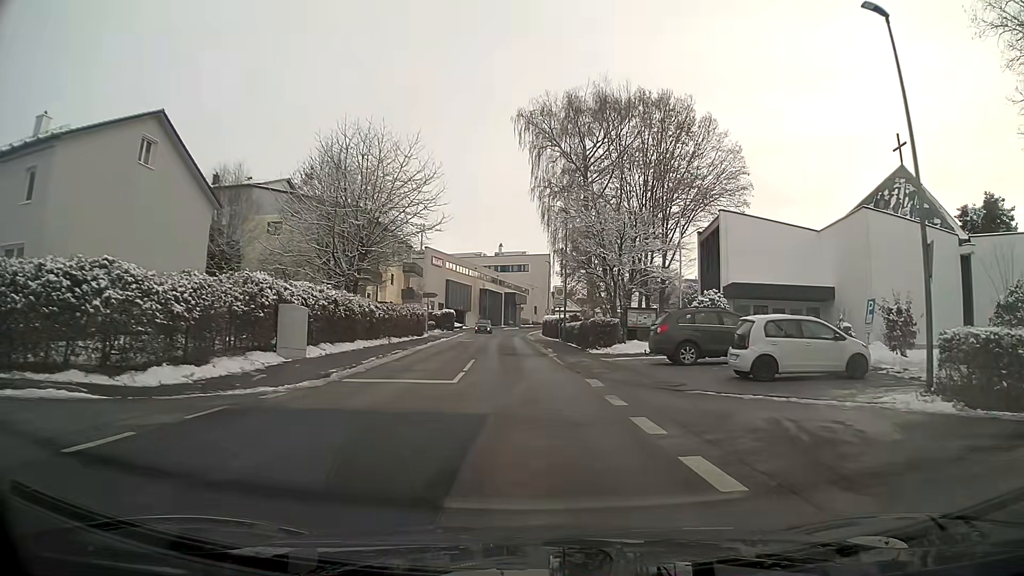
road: unclassified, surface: asphalt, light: Day
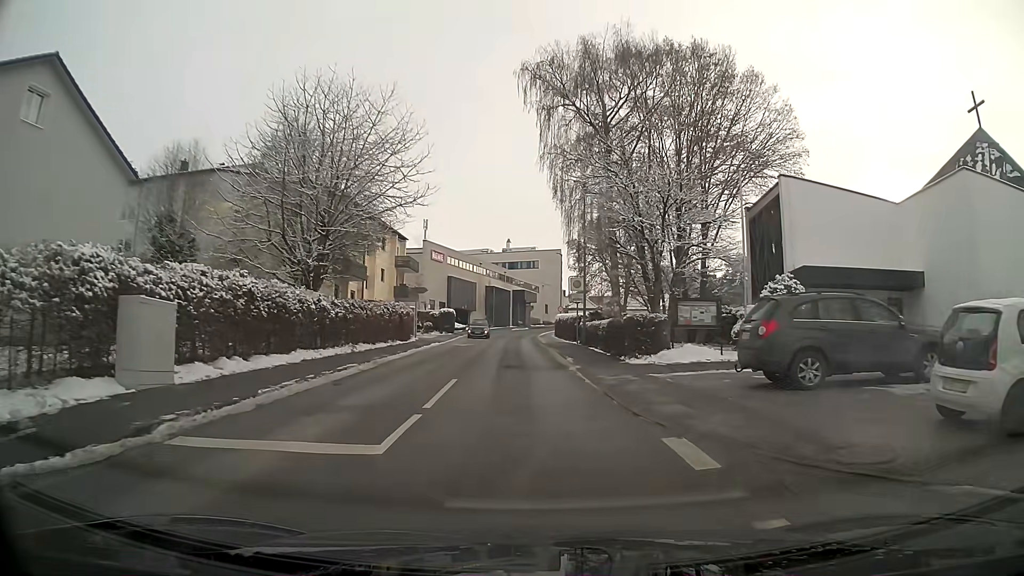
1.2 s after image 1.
(-0.1, +8.6) m; -1°
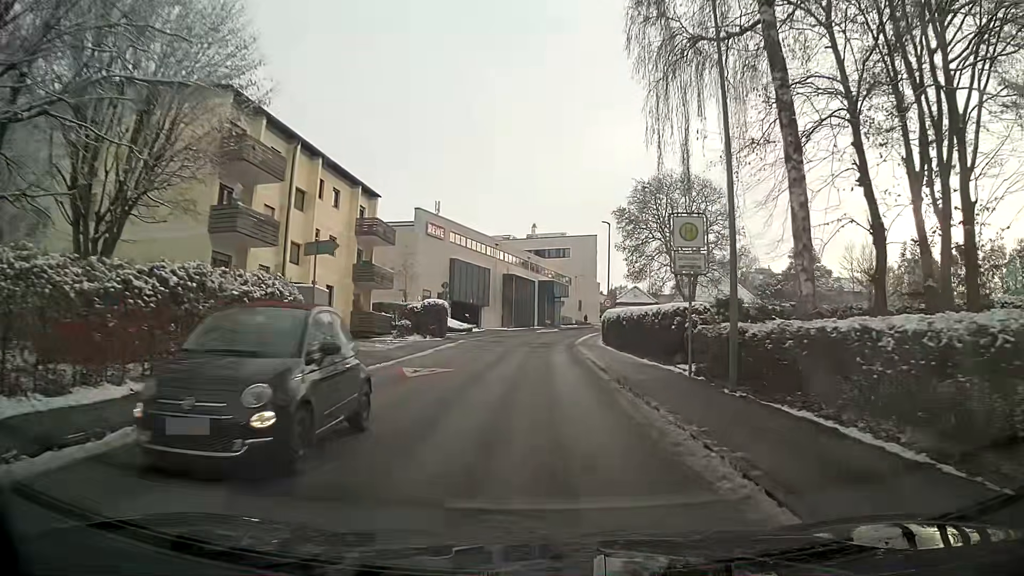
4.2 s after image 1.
(-0.4, +22.0) m; -1°
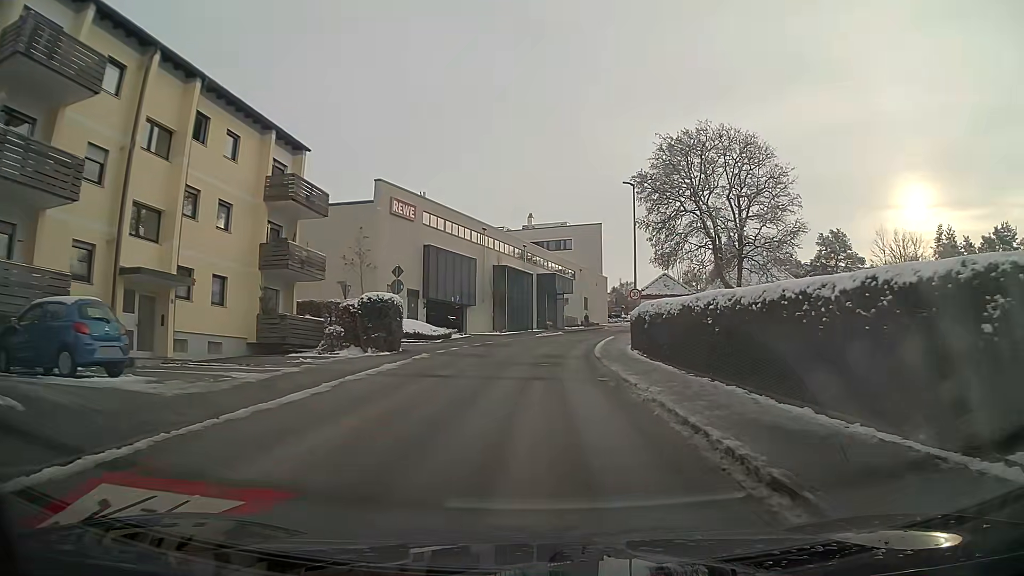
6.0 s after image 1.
(0.0, +13.6) m; 0°
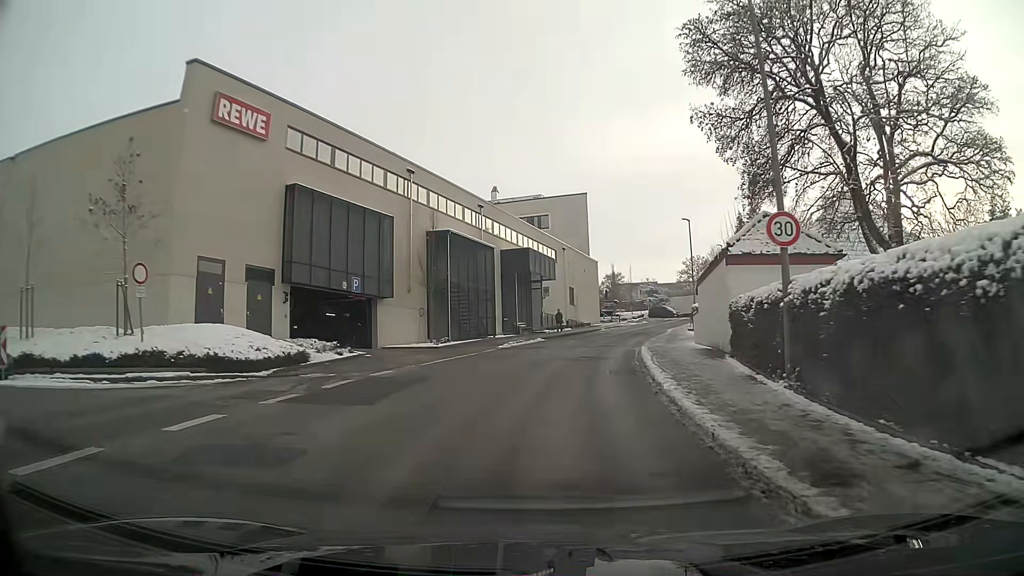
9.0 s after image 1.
(+0.6, +23.1) m; +3°
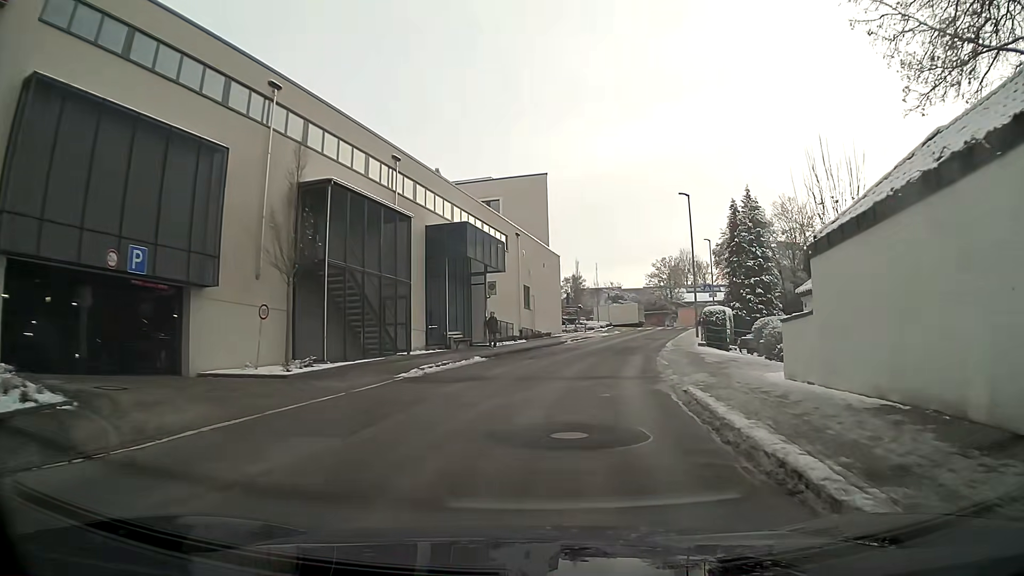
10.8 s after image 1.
(+0.5, +14.0) m; +4°
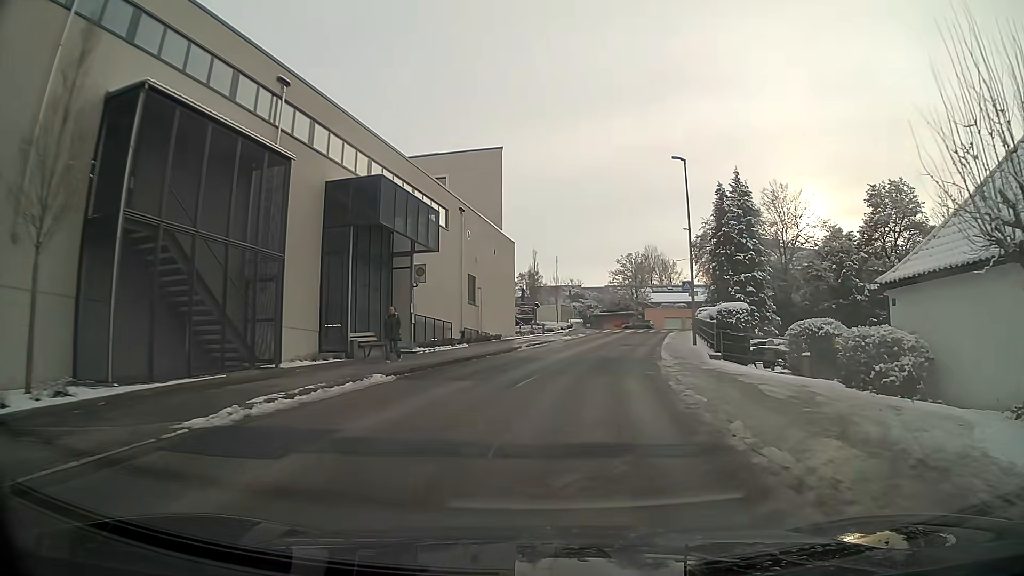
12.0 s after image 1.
(+0.4, +9.3) m; +6°
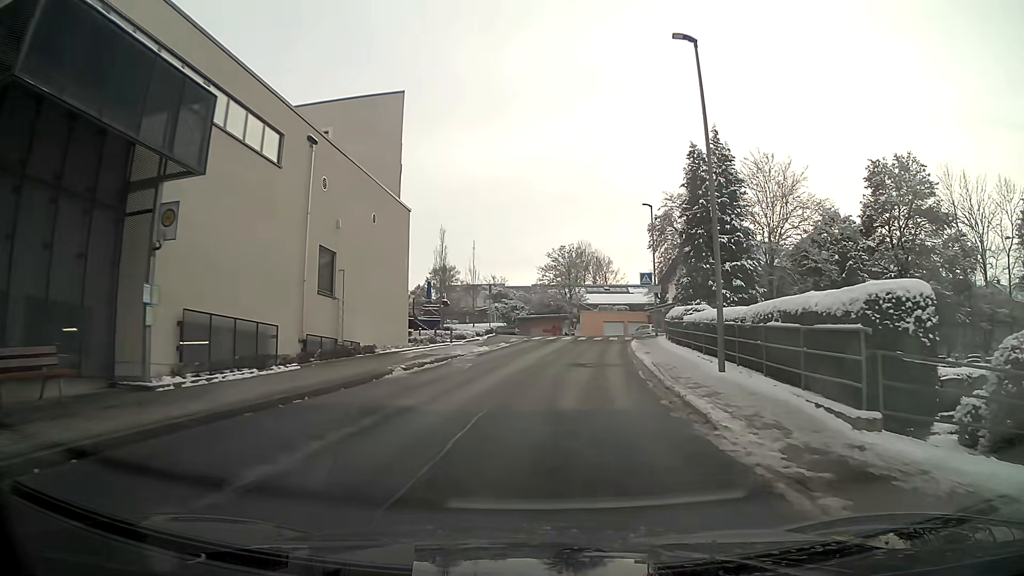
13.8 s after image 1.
(+0.5, +13.8) m; +5°
